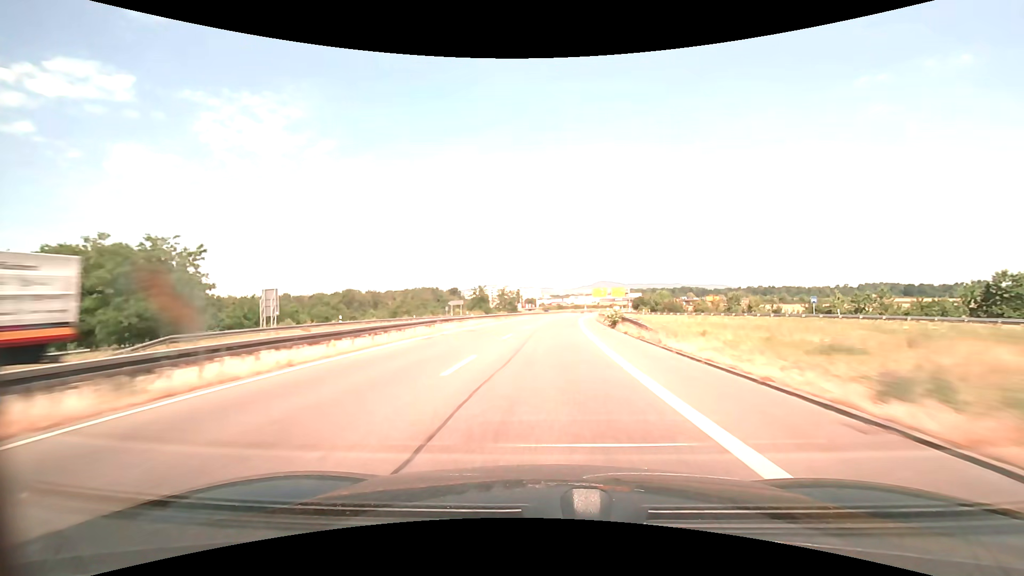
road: trunk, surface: asphalt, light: Day
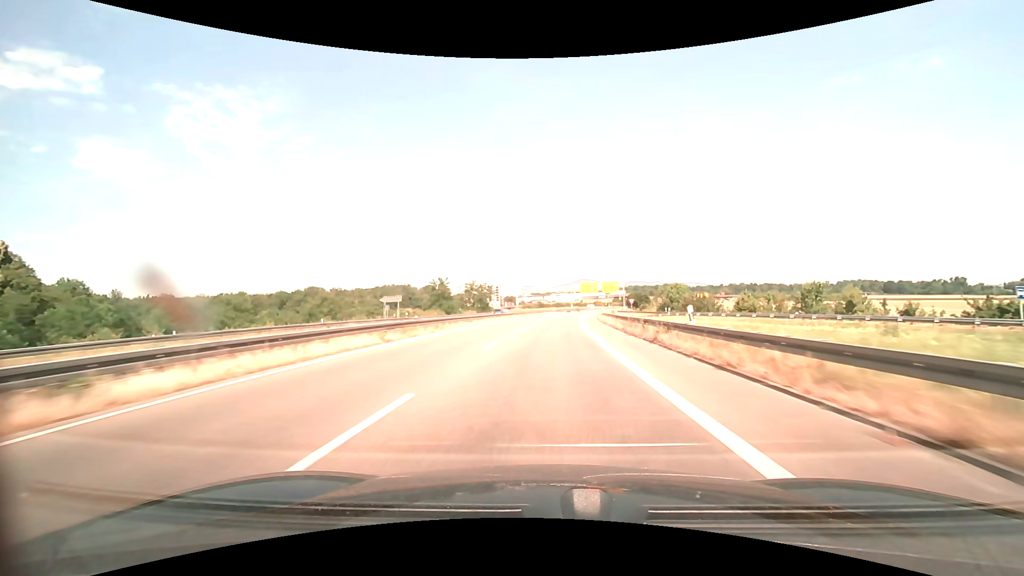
(+0.6, +30.1) m; +2°
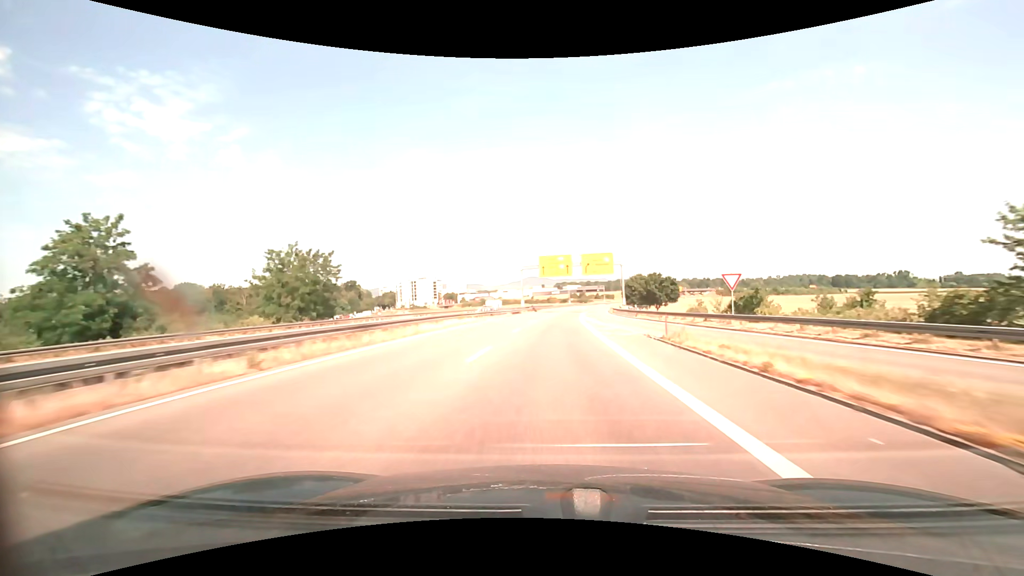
(+3.7, +75.6) m; +6°
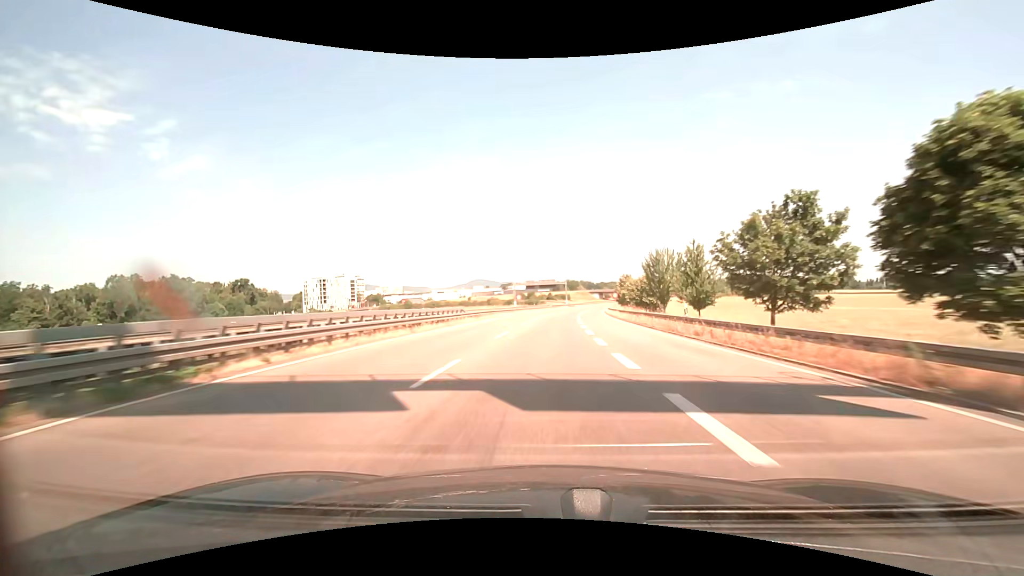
(+4.1, +75.9) m; +6°
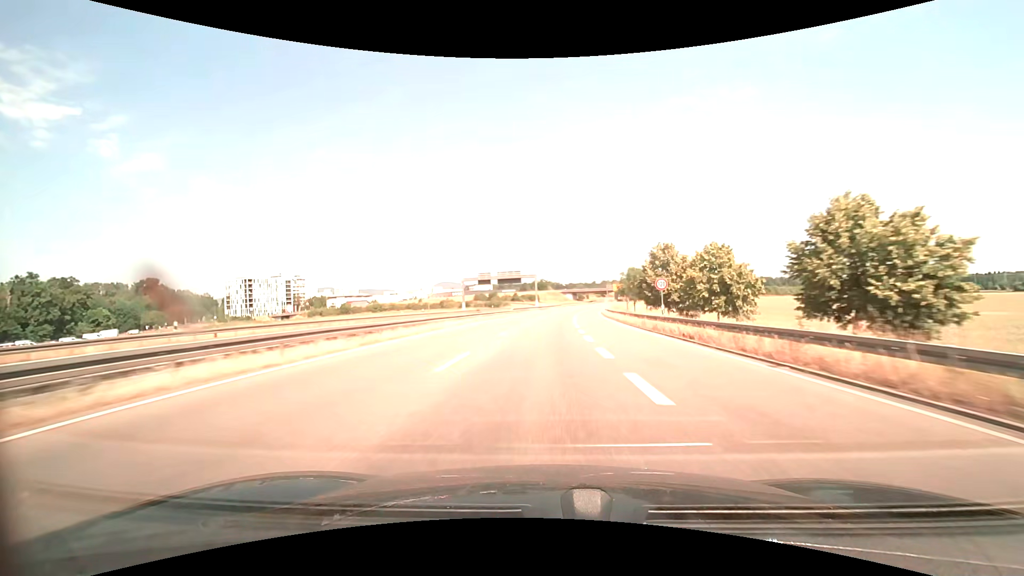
(+1.5, +45.6) m; +4°
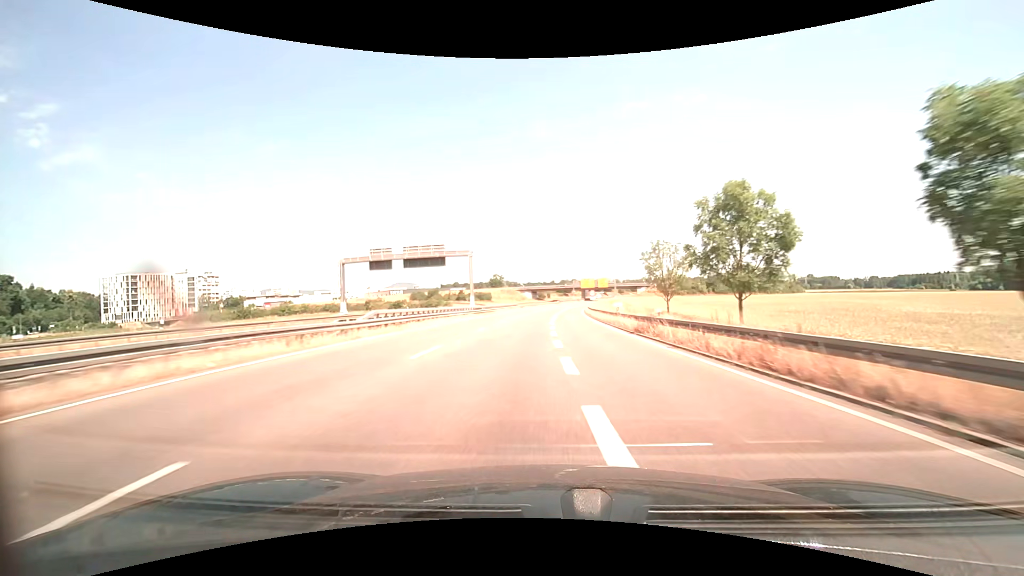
(+2.0, +45.5) m; +5°
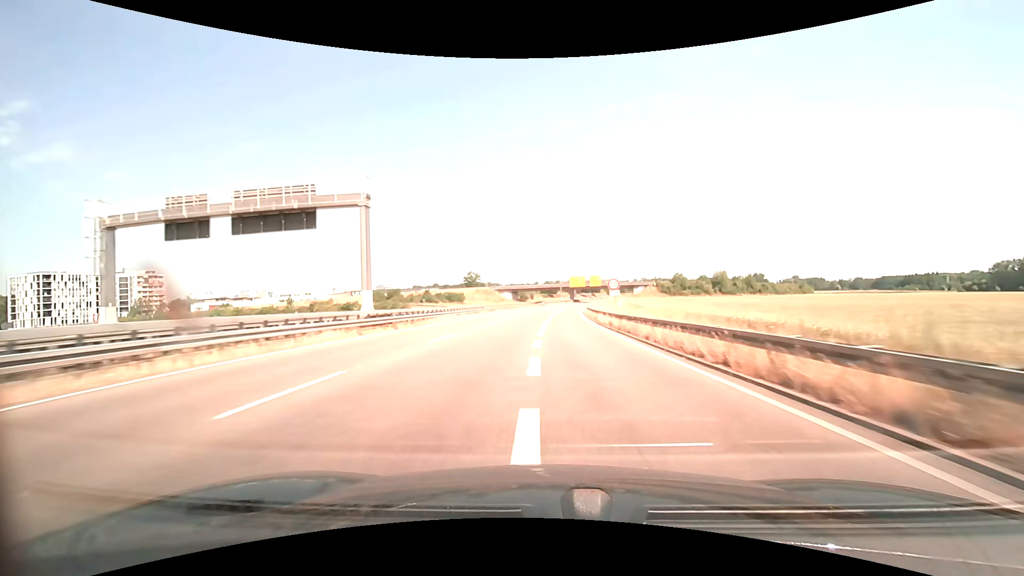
(+0.4, +30.4) m; +1°
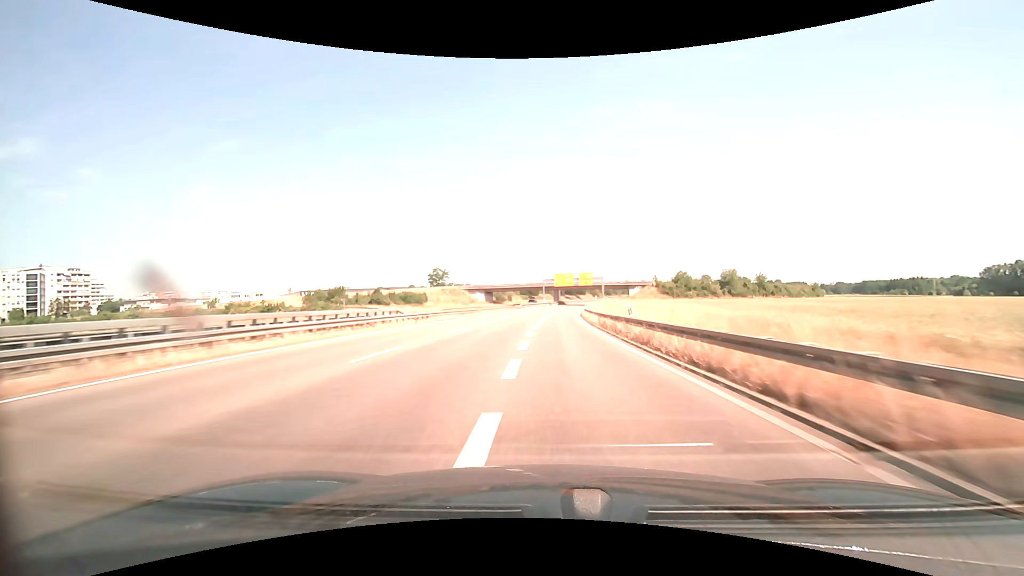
(+0.5, +30.3) m; +2°
(0, +10) (0, +20) (+1, +30) (+1, +40) (+2, +50) (+2, +60) (+3, +70) (+4, +80) (+5, +90) (+6, +100) m
